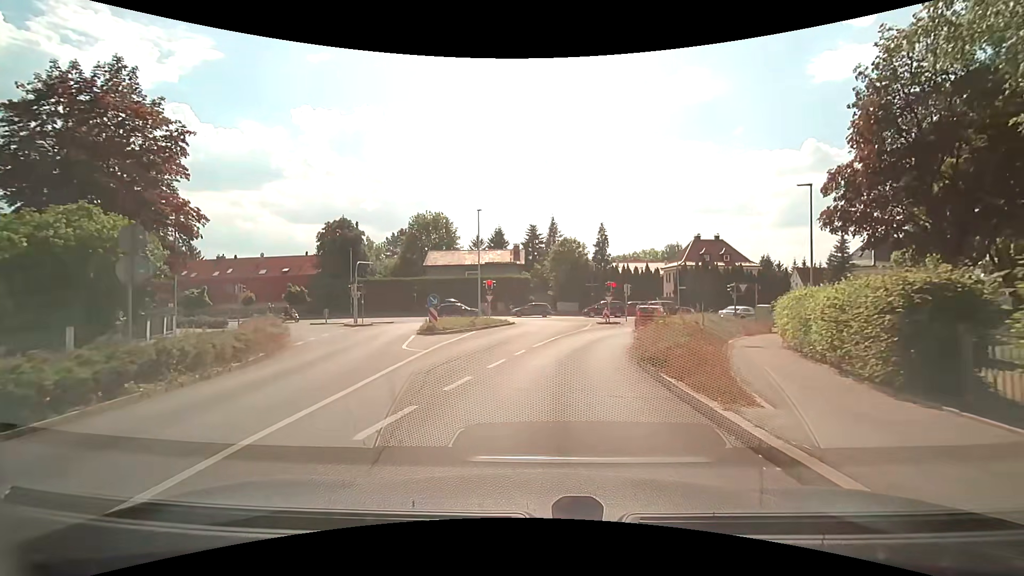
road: tertiary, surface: asphalt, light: Day
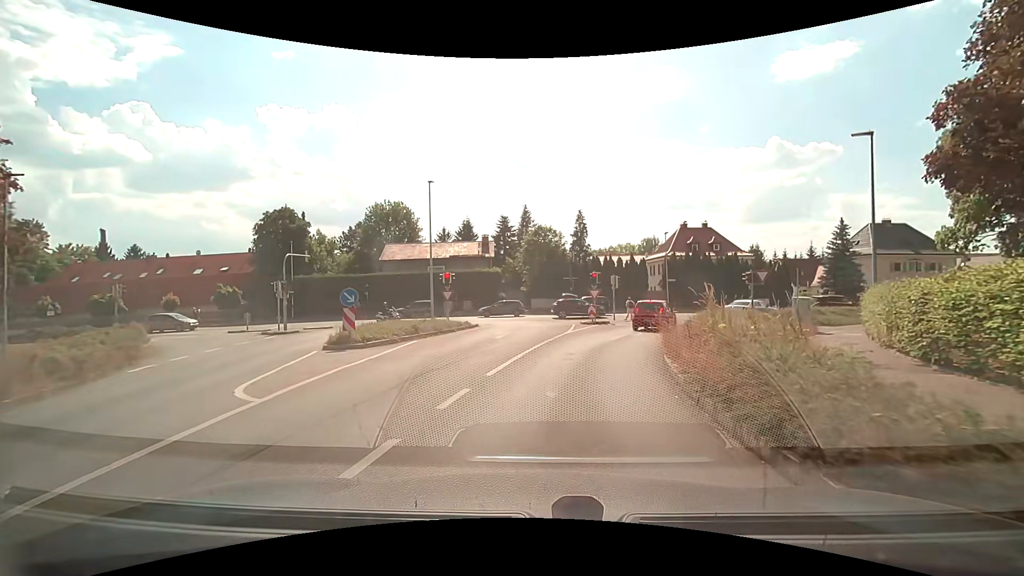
(+0.3, +7.8) m; +4°
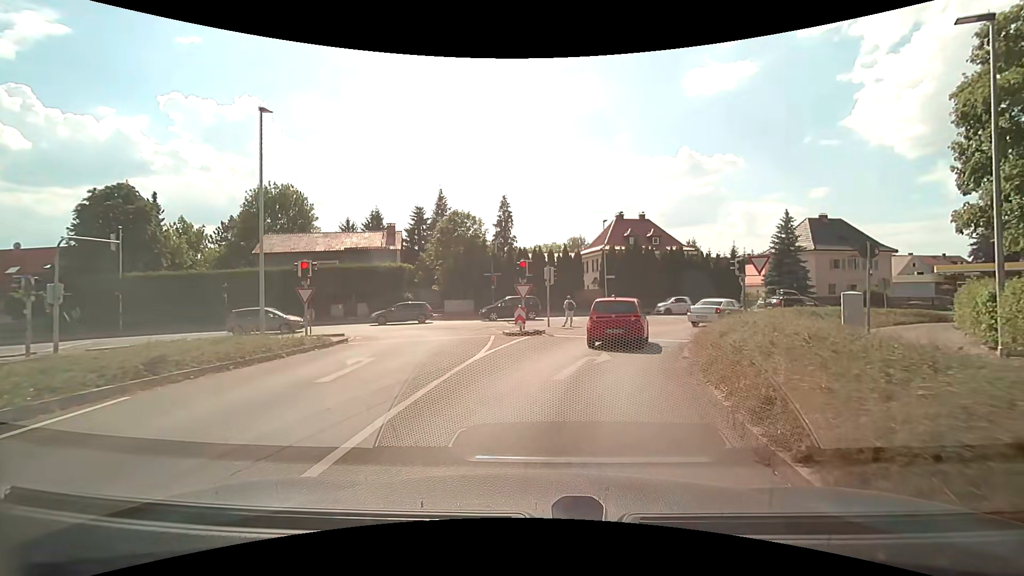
(+0.6, +9.9) m; +8°
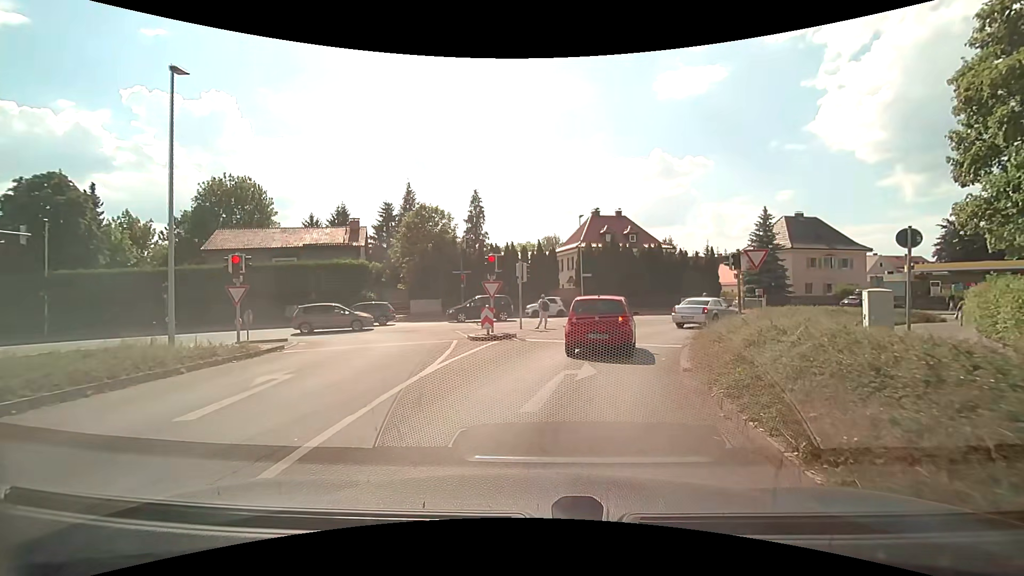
(+0.1, +2.6) m; +2°
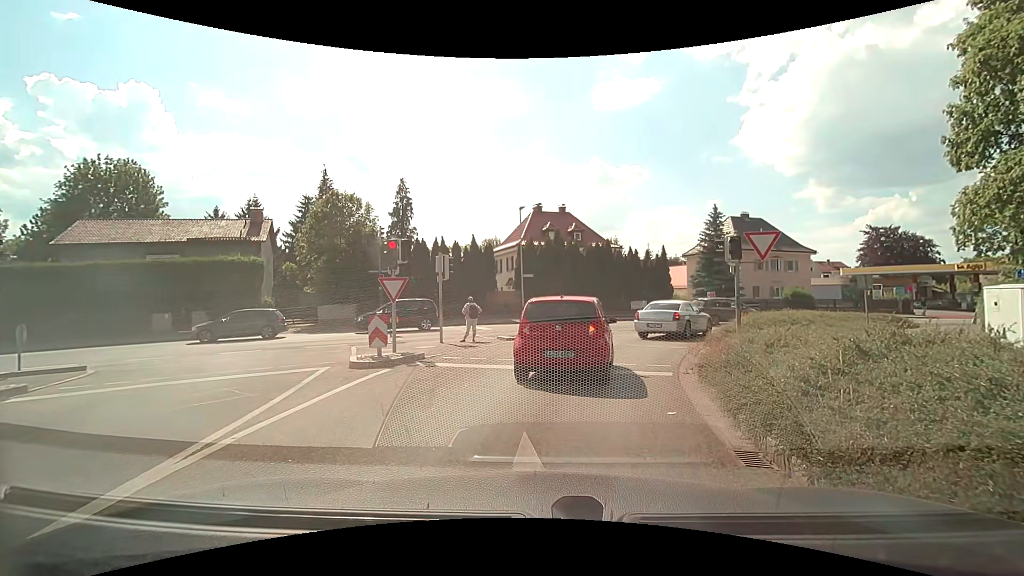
(+0.4, +5.7) m; +6°
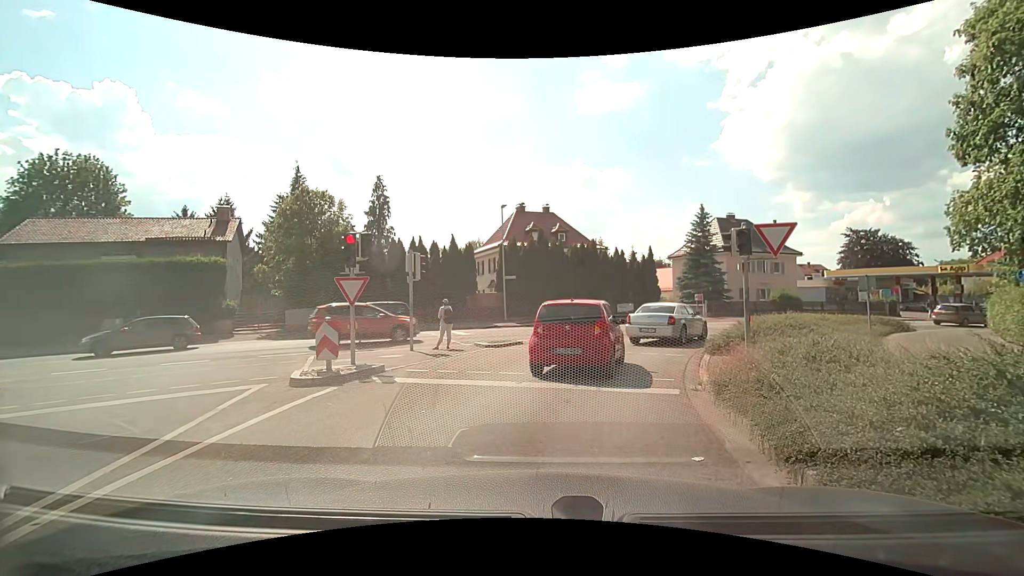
(0.0, +1.8) m; 0°
